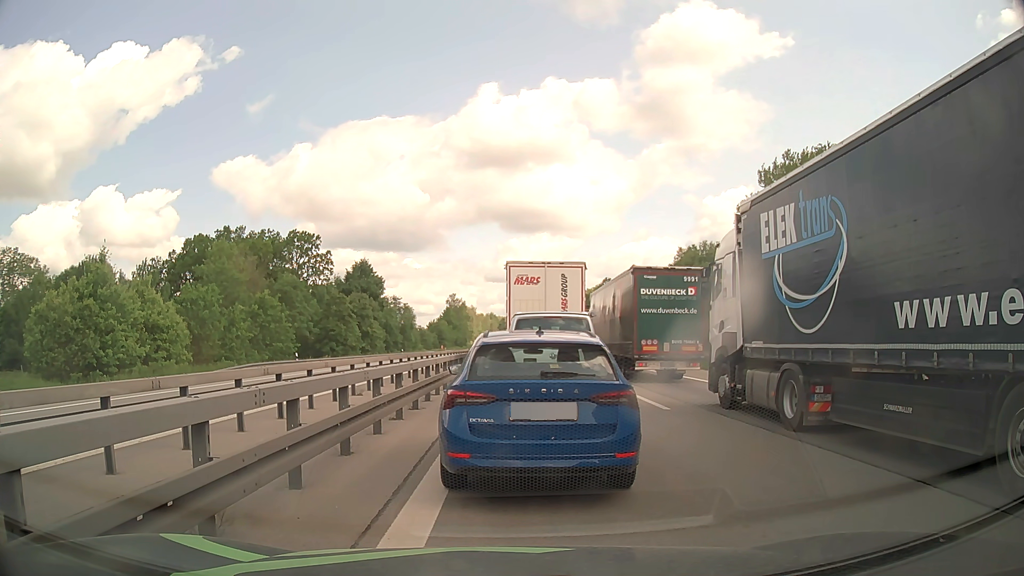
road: motorway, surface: asphalt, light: Day
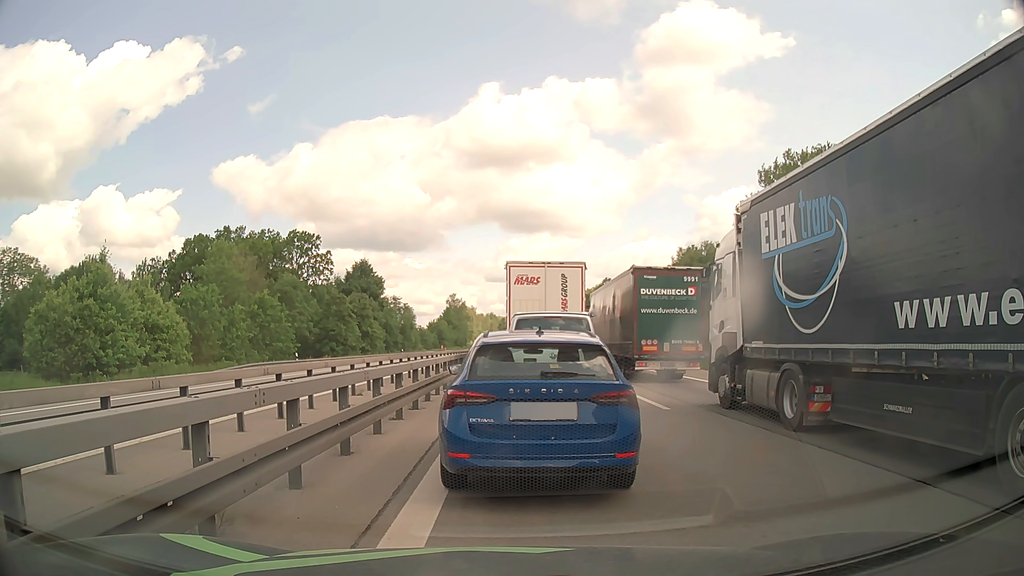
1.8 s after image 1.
(0.0, 0.0) m; 0°
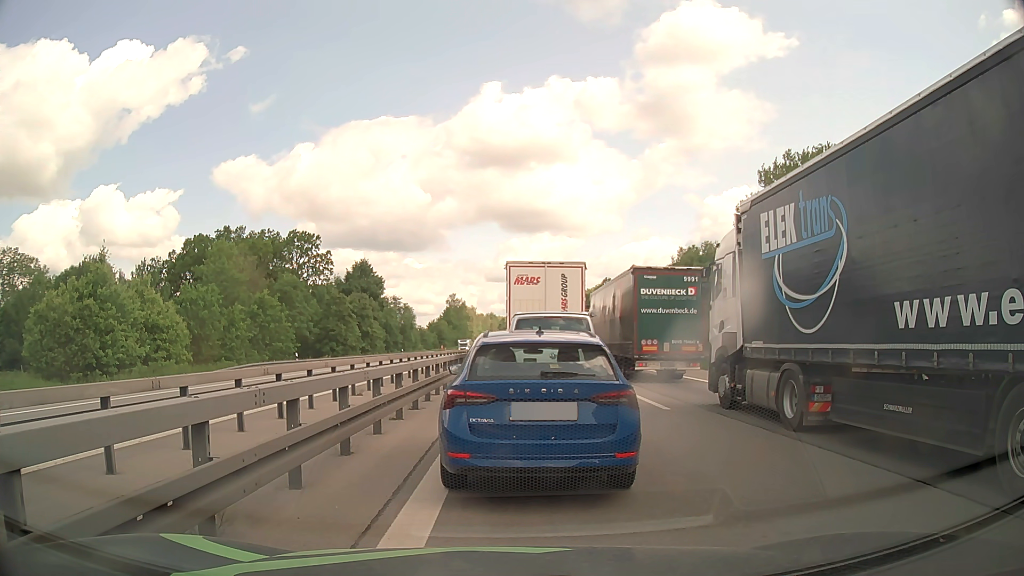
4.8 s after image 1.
(0.0, 0.0) m; 0°
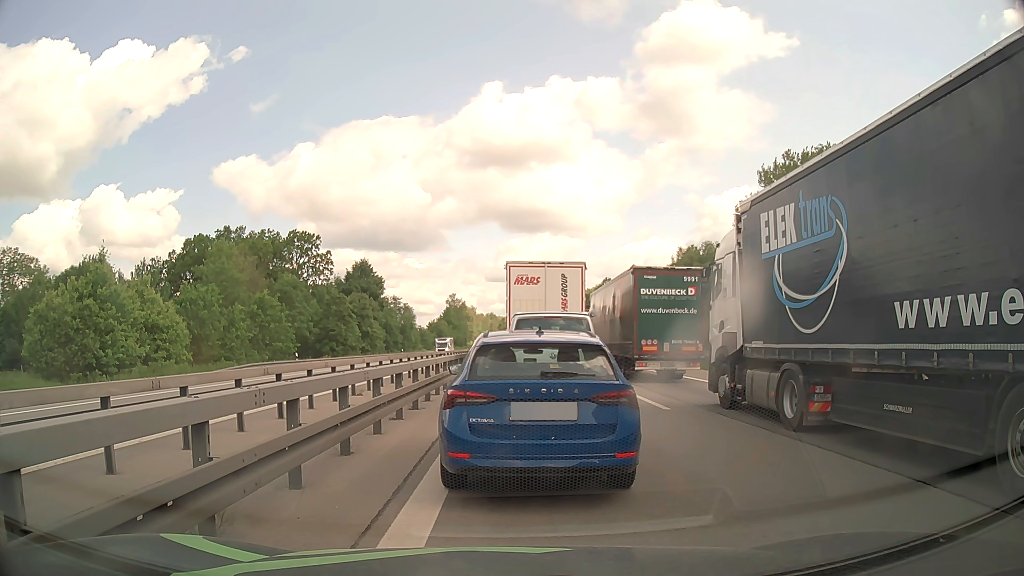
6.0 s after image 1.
(0.0, 0.0) m; 0°
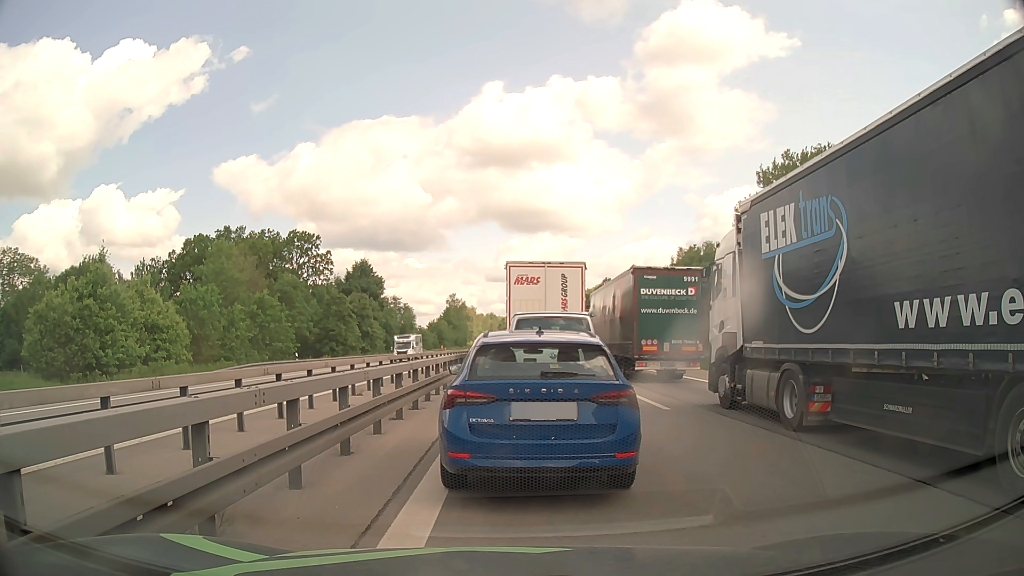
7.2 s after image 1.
(0.0, 0.0) m; 0°
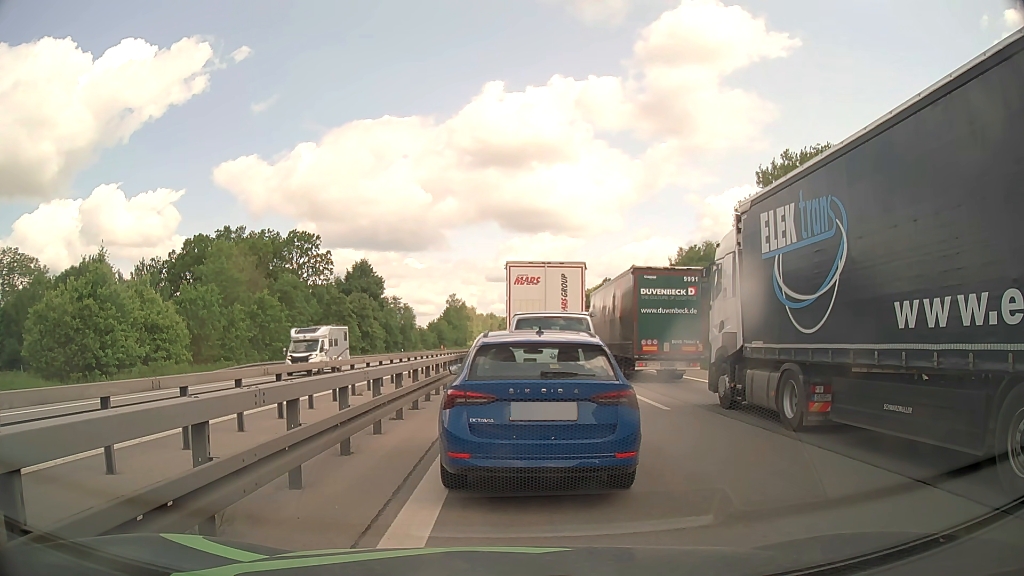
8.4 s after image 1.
(0.0, 0.0) m; 0°
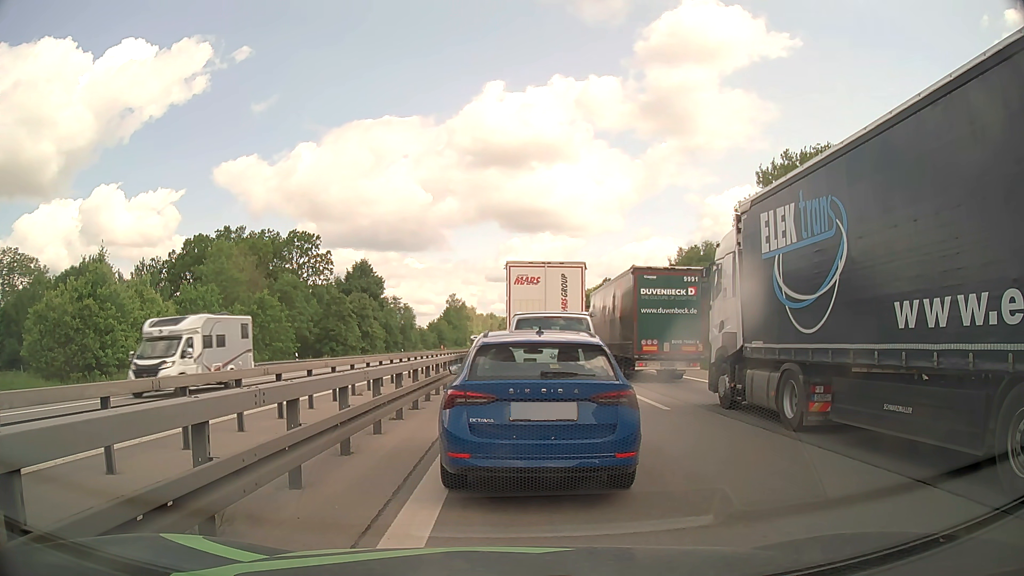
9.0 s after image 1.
(0.0, 0.0) m; 0°
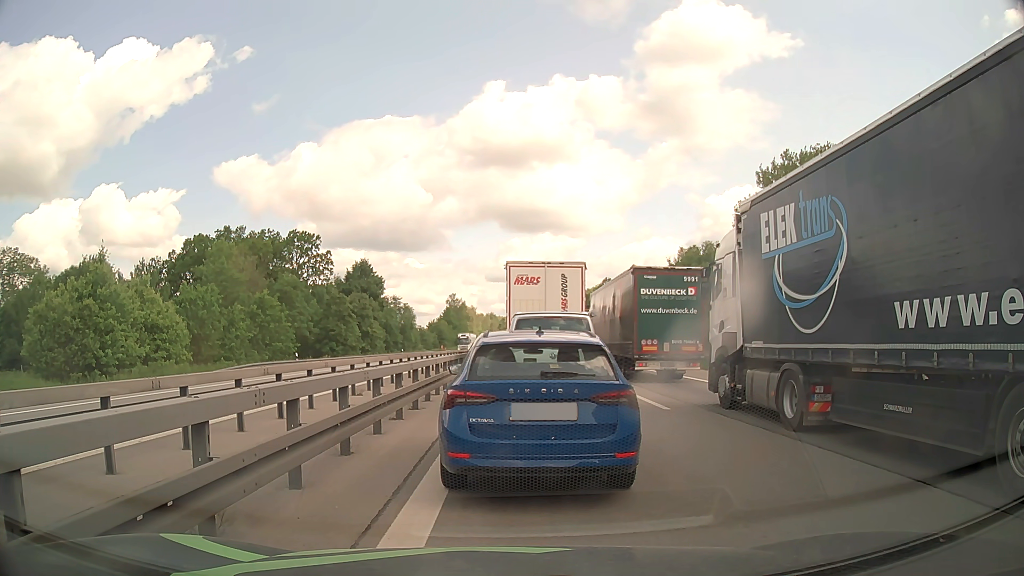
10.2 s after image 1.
(0.0, 0.0) m; 0°
